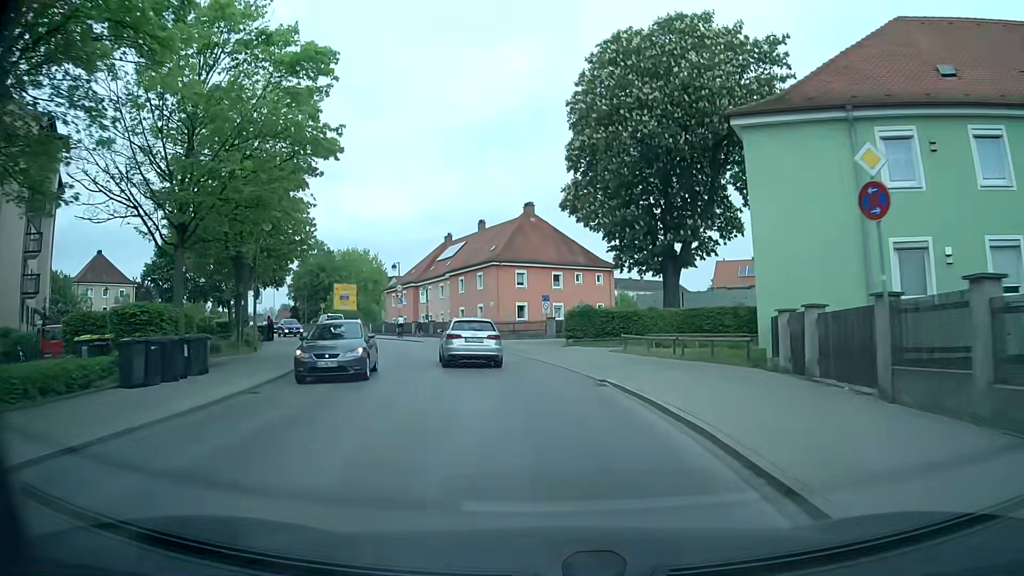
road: tertiary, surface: asphalt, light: Day
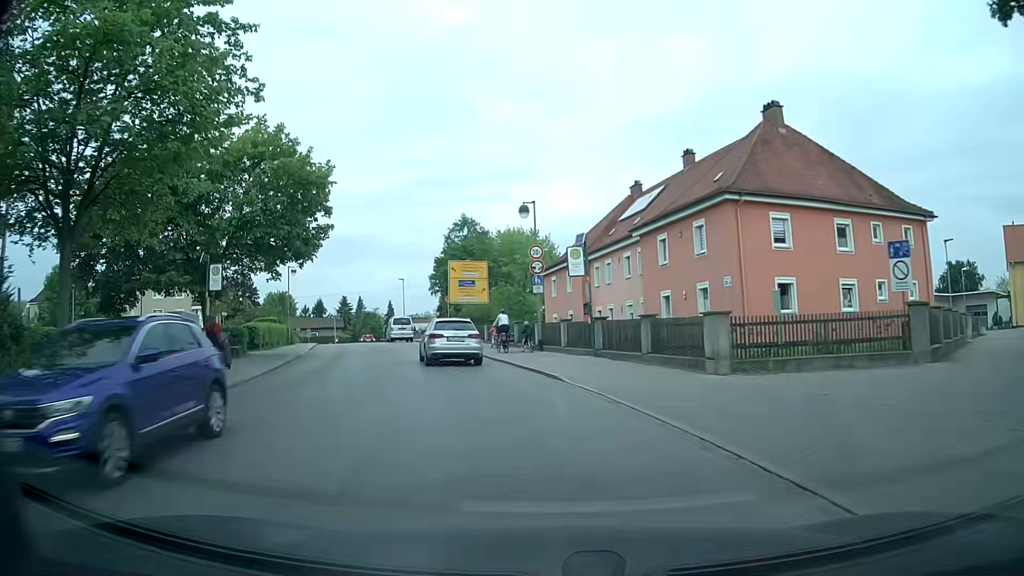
(-3.8, +28.9) m; -17°
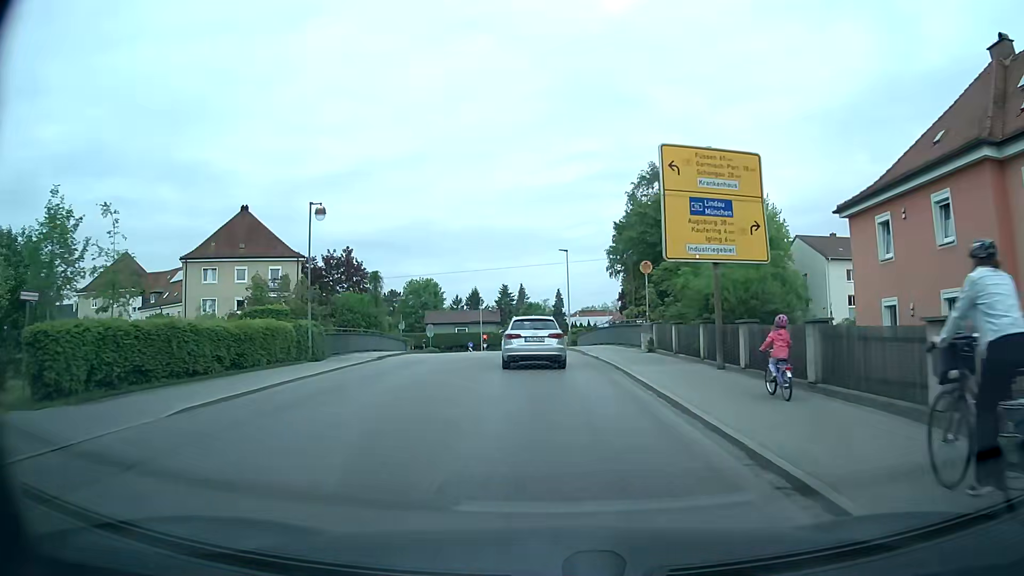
(-4.7, +28.4) m; -15°
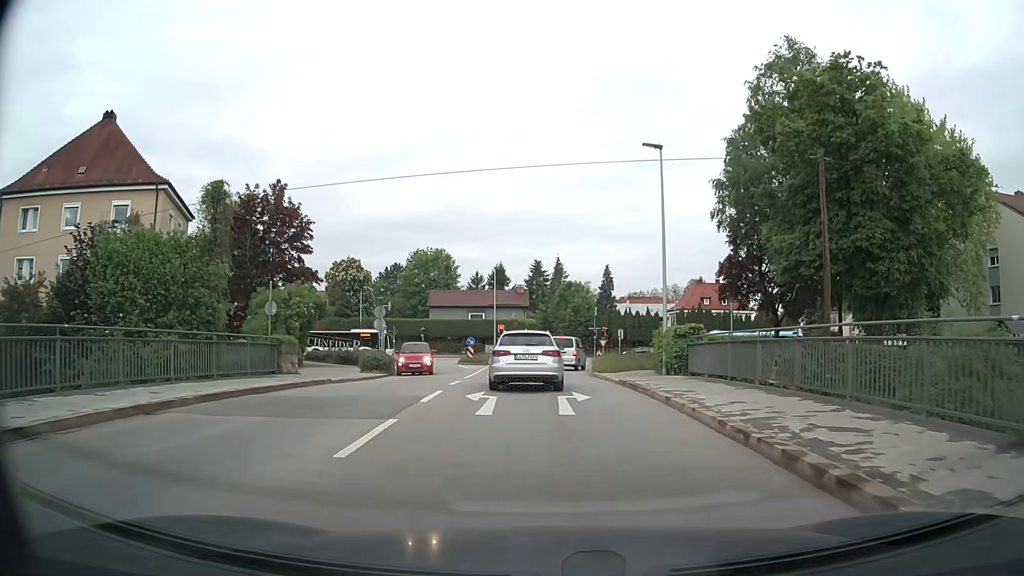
(-1.1, +30.9) m; -4°
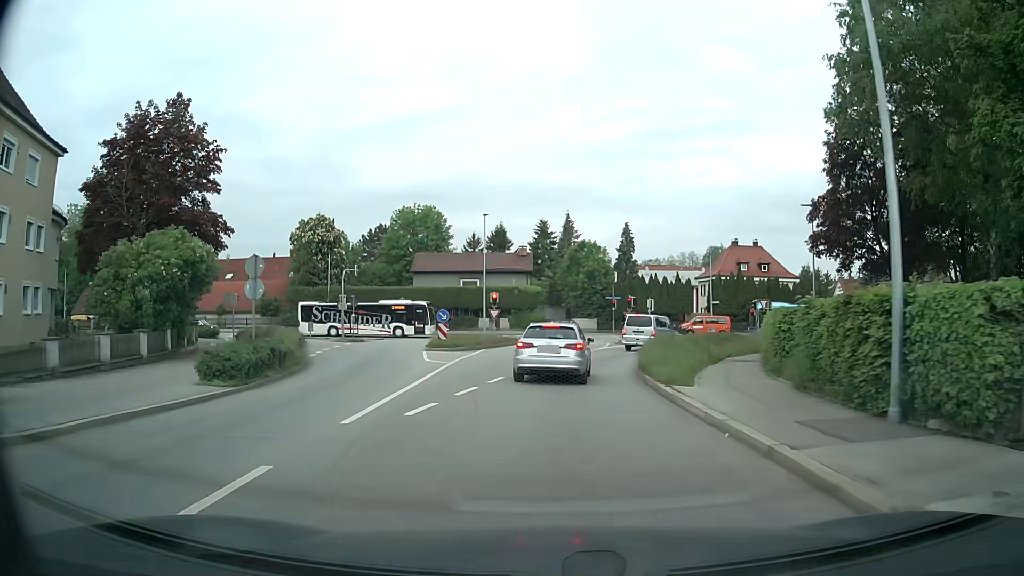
(-0.1, +15.8) m; 0°
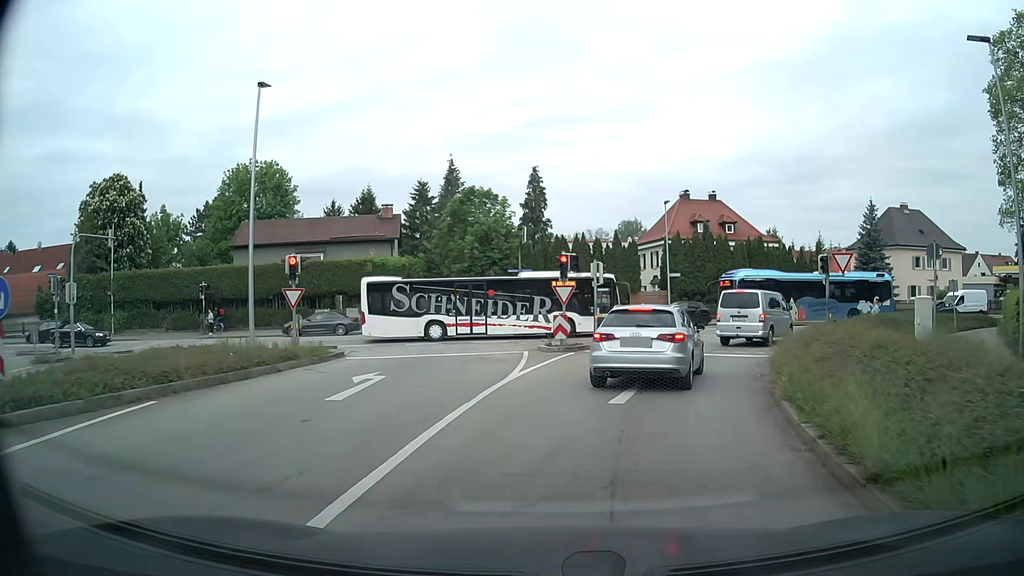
(+1.1, +24.2) m; +9°
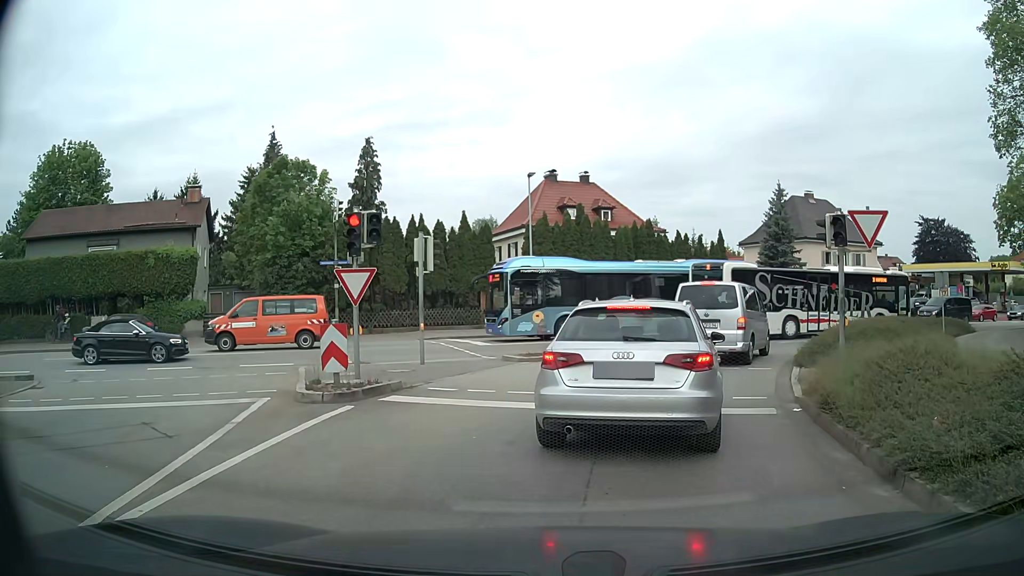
(+1.0, +10.3) m; +11°
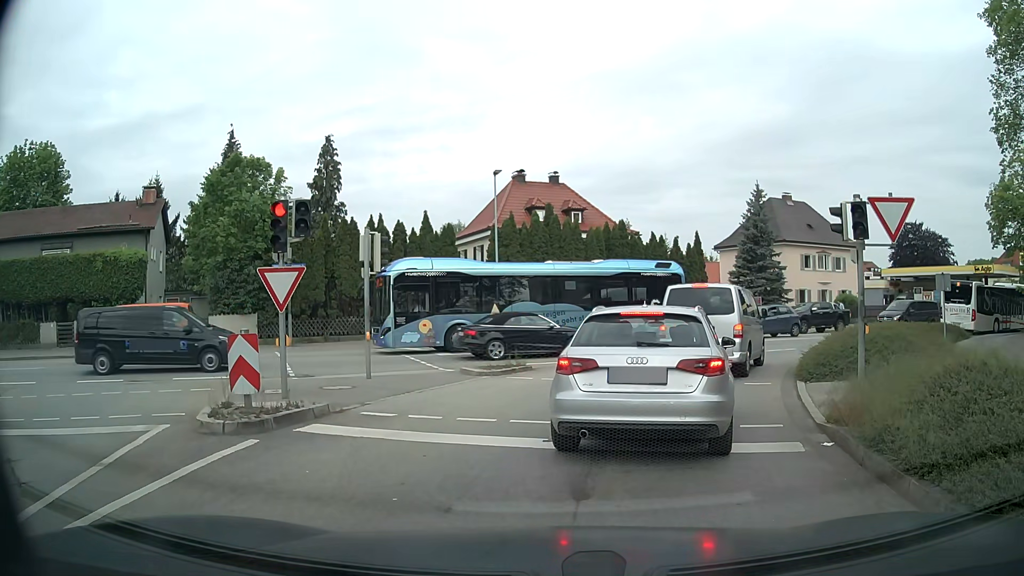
(+0.1, +2.1) m; +1°
